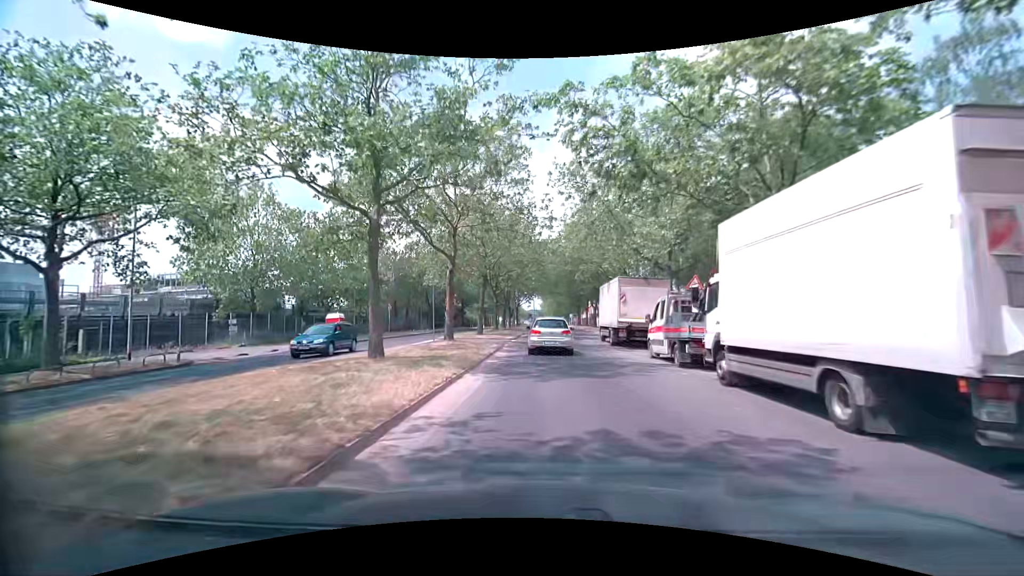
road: secondary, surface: asphalt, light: Day
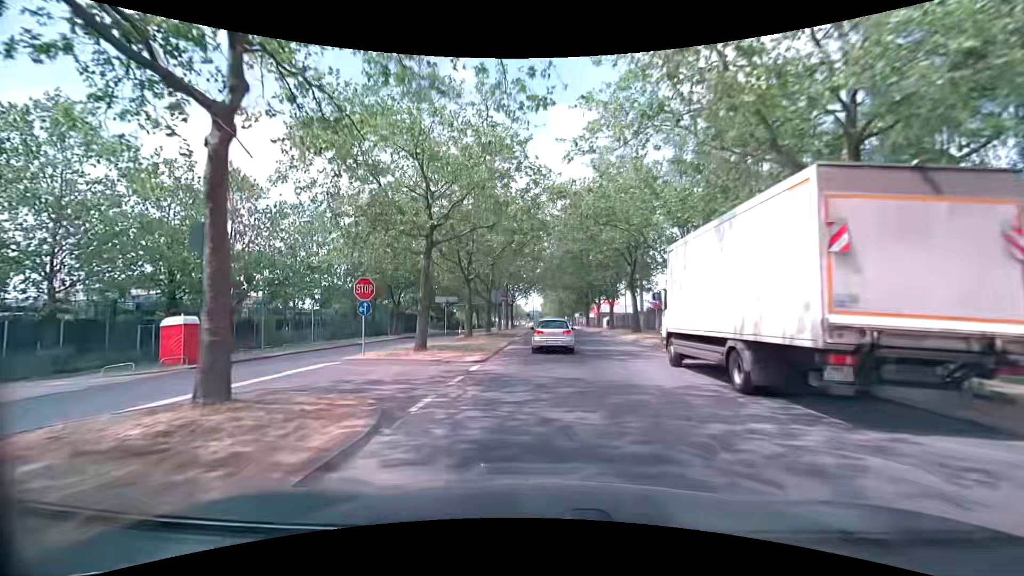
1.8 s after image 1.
(+0.1, +18.3) m; +1°
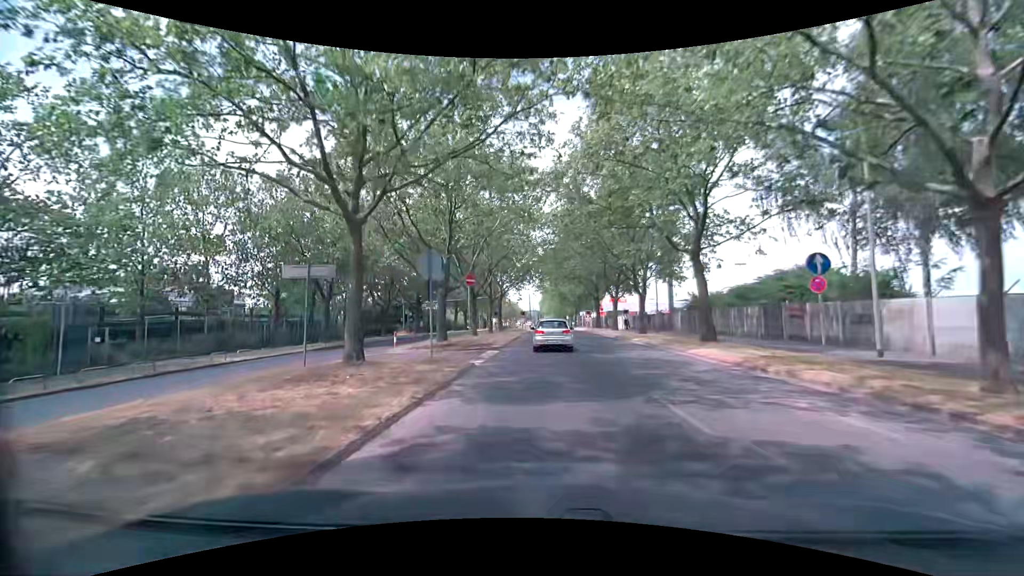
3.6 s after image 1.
(-0.1, +18.9) m; +1°
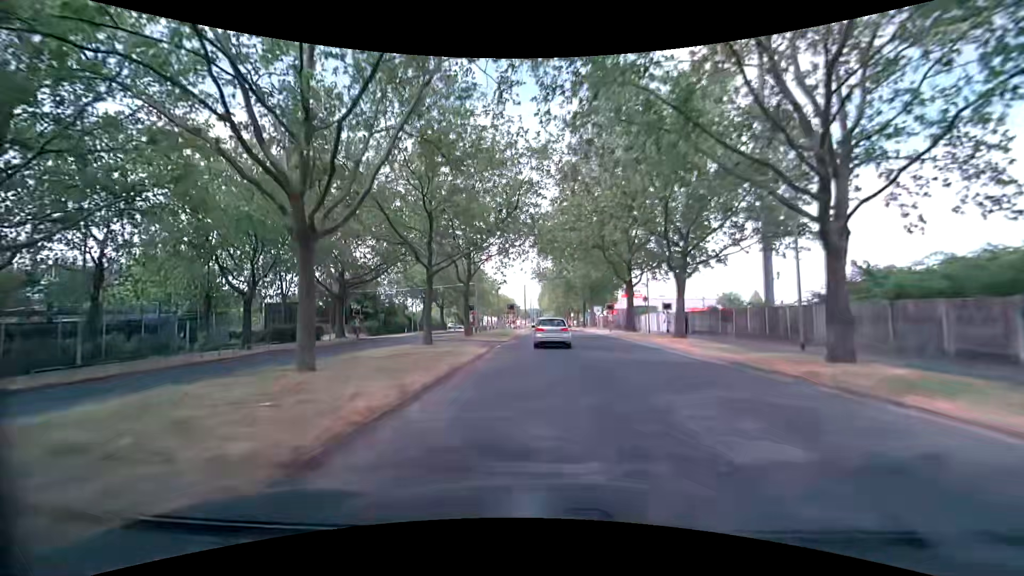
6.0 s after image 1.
(-0.5, +26.0) m; -3°
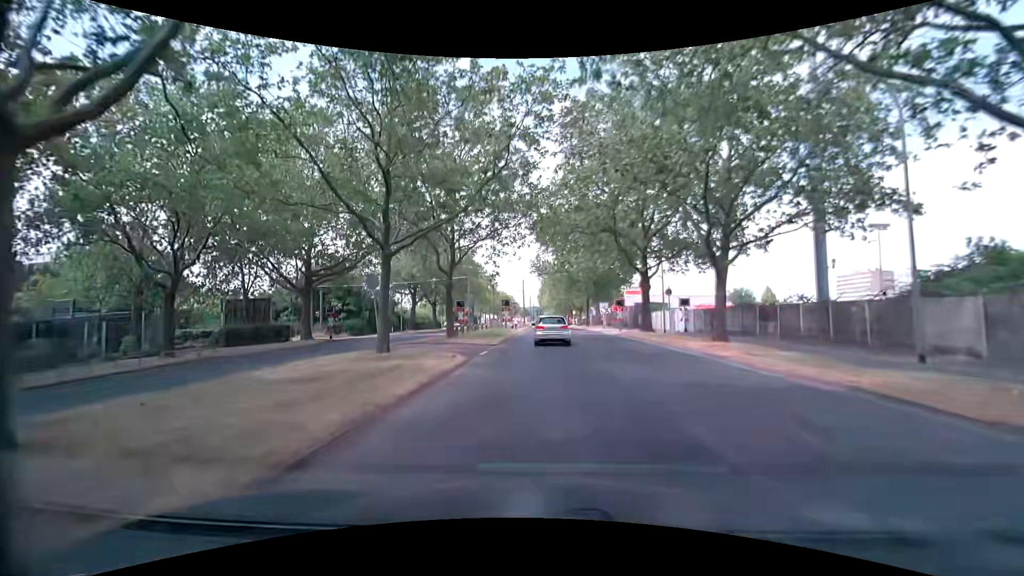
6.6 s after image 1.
(+0.2, +6.3) m; +2°
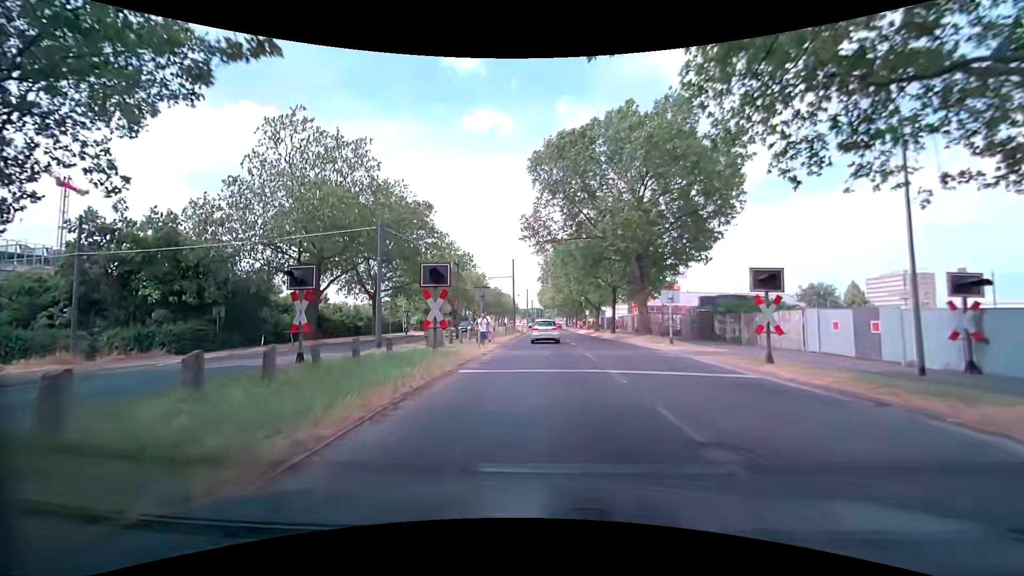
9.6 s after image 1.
(-0.1, +29.3) m; -1°
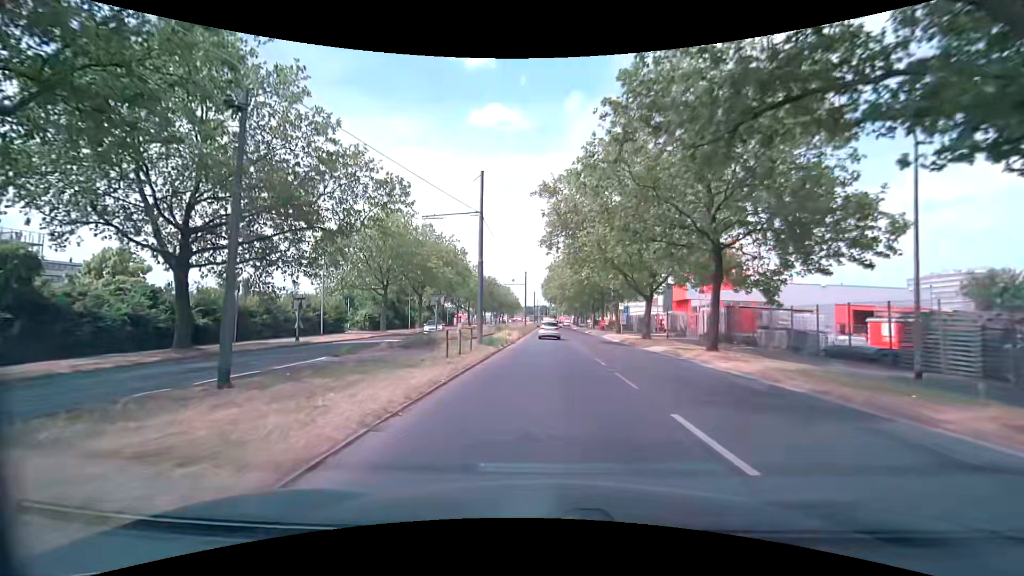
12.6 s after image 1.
(+0.3, +29.5) m; 0°
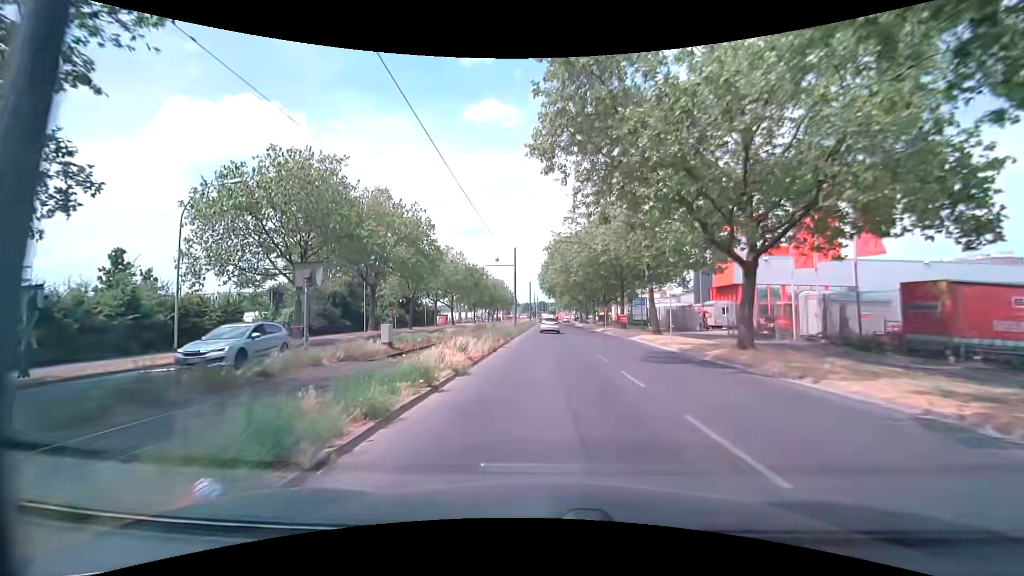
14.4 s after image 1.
(+0.2, +18.5) m; +1°
(0, +10) (0, +20) (0, +30) (0, +40) (0, +50) (0, +60) (0, +70) (0, +80) (0, +90) (0, +100) m
